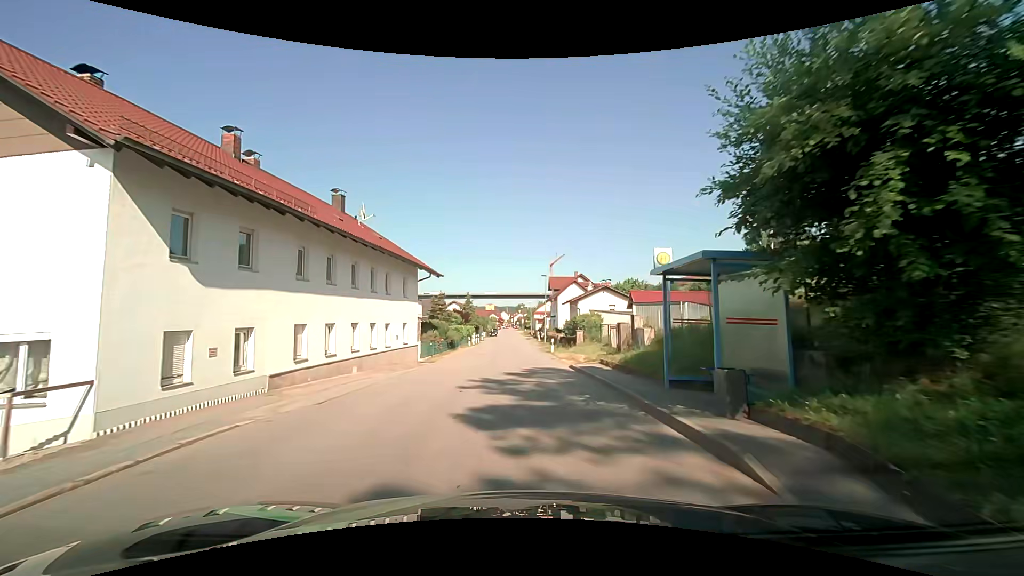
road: unclassified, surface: asphalt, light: Day
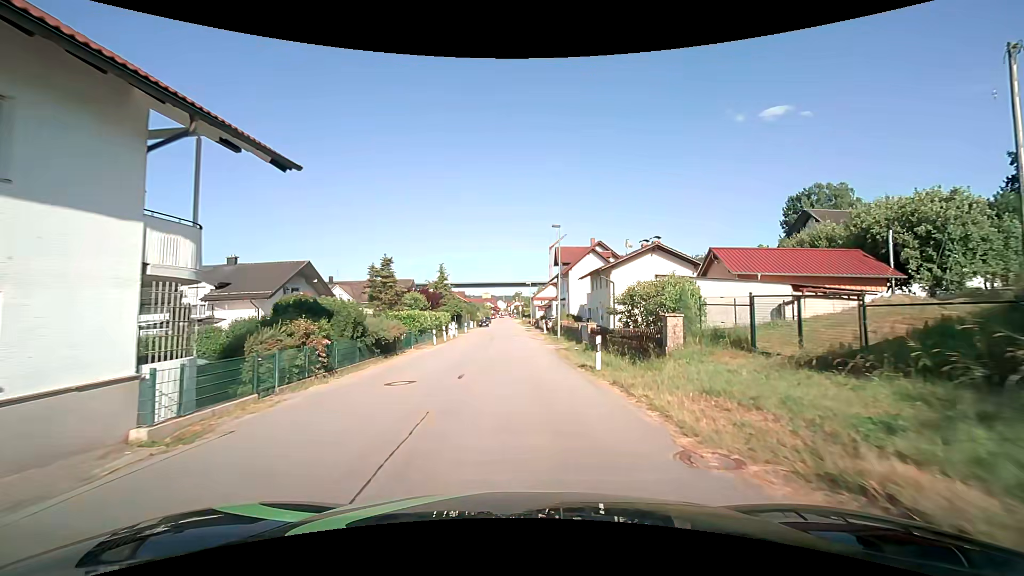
(-0.1, +22.0) m; 0°
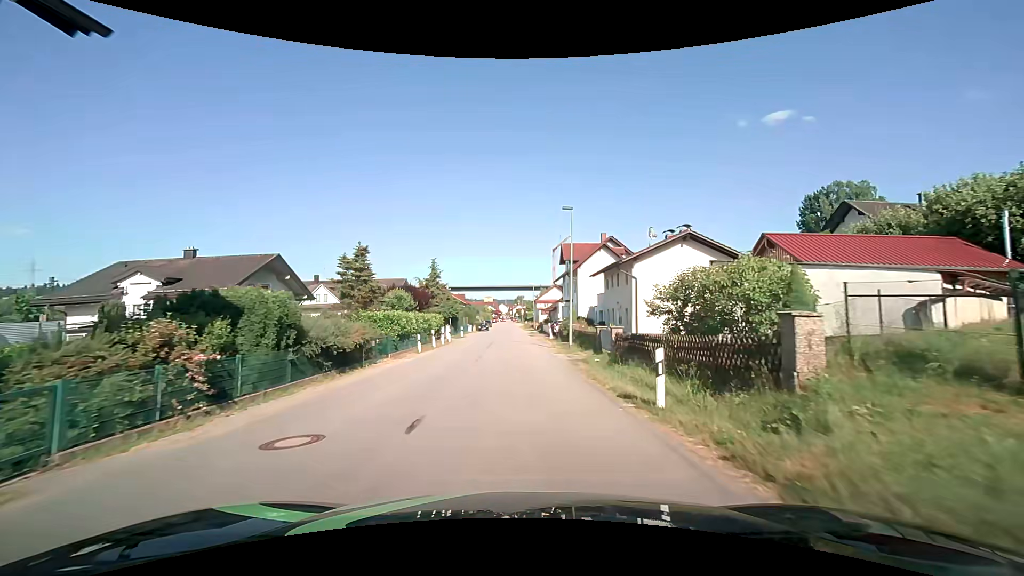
(0.0, +6.0) m; 0°
(0, +10) (0, +20) (0, +30) (0, +40) (0, +50) (0, +60) (0, +70) (-1, +80) (-1, +90) (-1, +100) m
